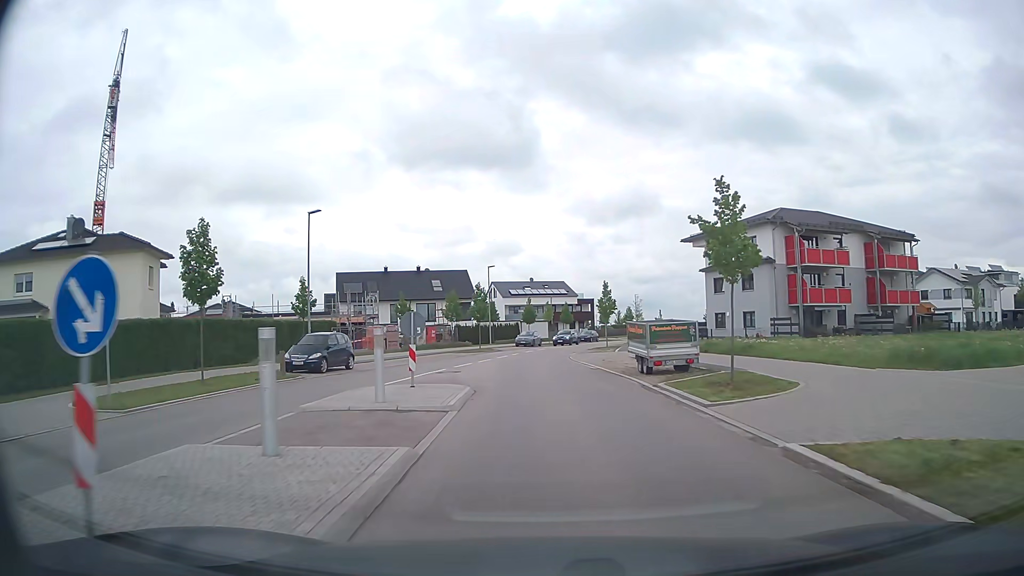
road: tertiary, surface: asphalt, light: Day
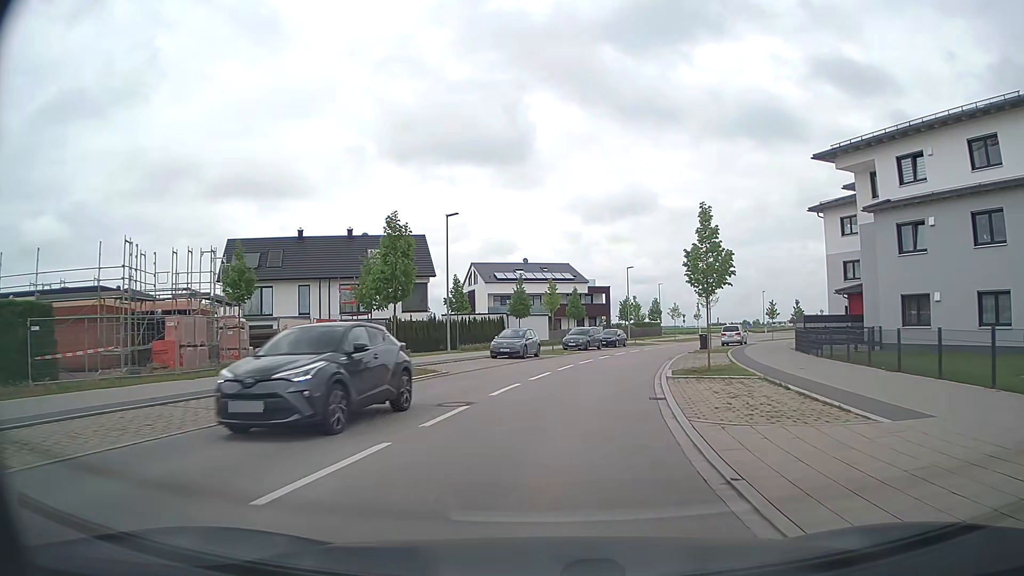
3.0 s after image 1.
(-0.4, +31.2) m; 0°
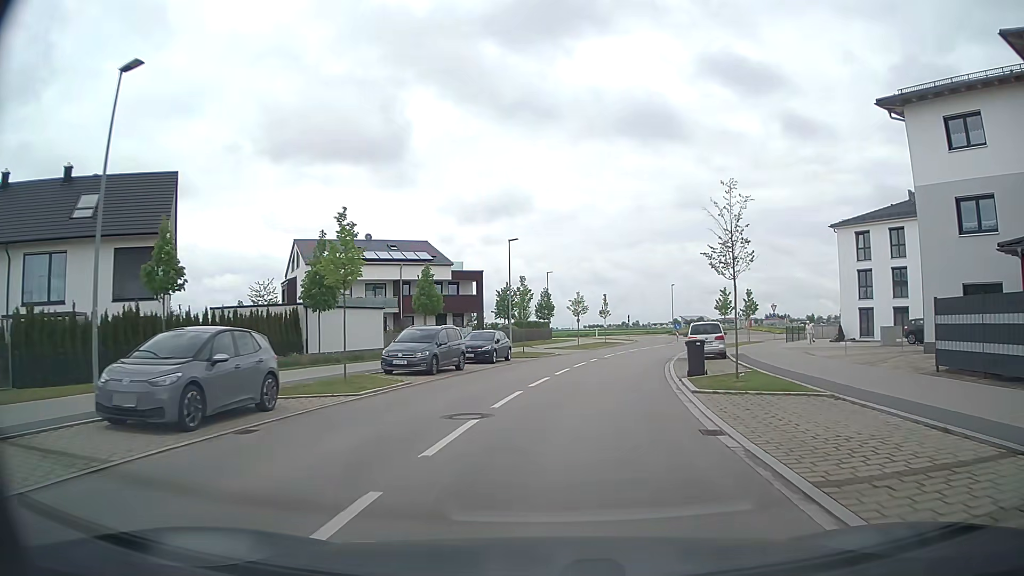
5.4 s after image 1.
(+2.1, +24.6) m; +11°
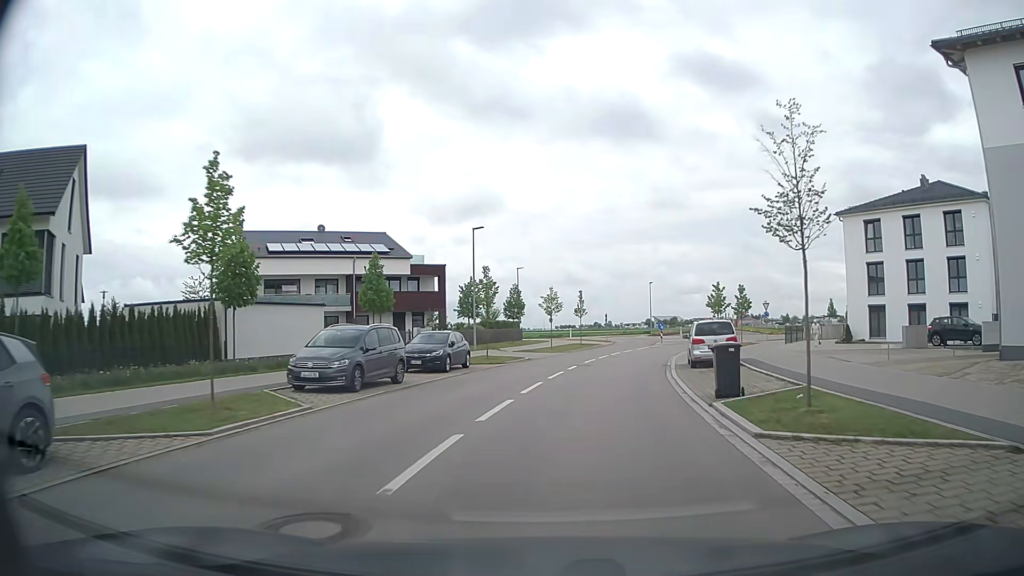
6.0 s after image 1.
(+0.1, +6.1) m; +2°
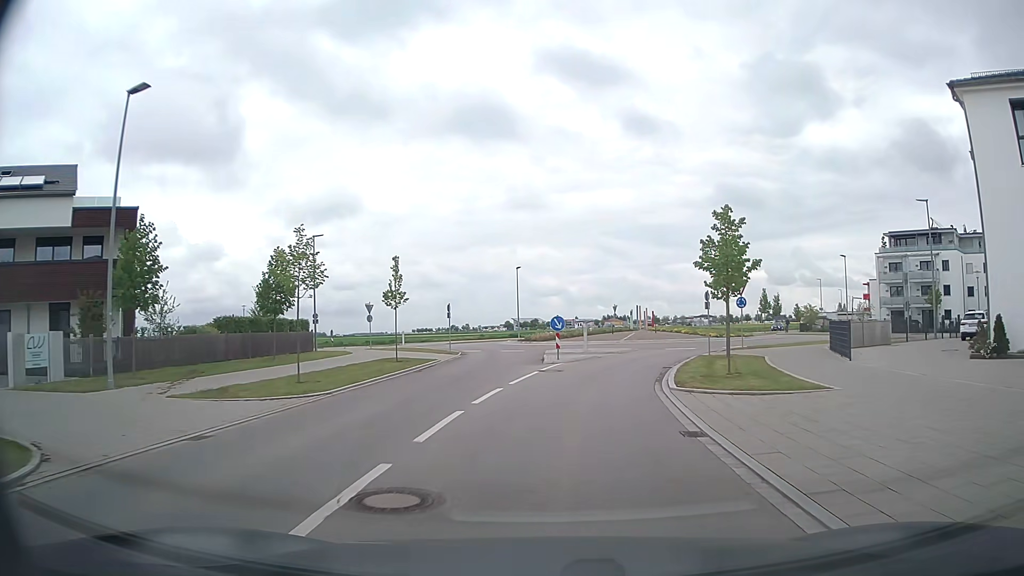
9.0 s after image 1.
(+3.0, +28.3) m; +12°
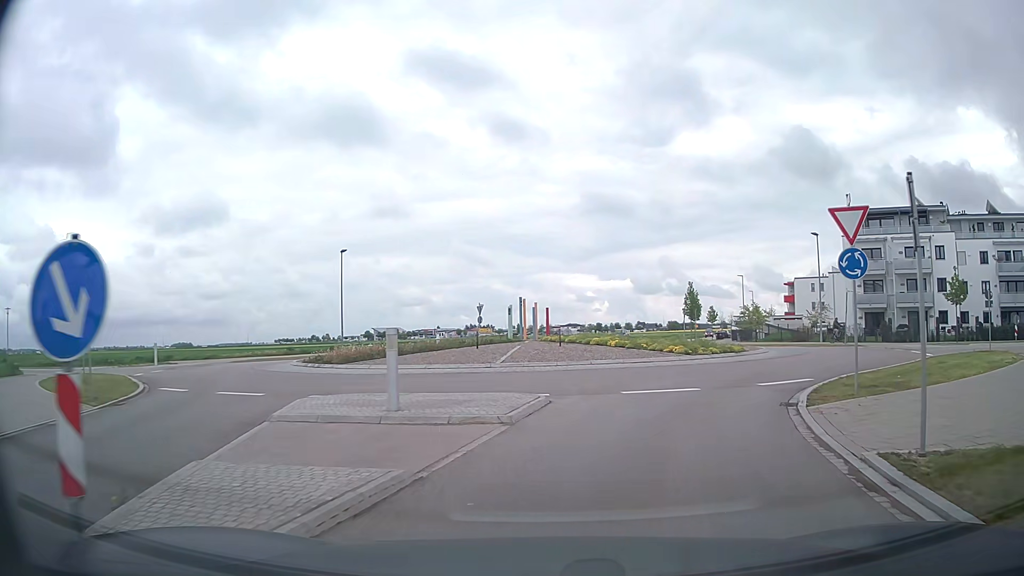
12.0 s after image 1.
(+1.8, +23.3) m; +11°
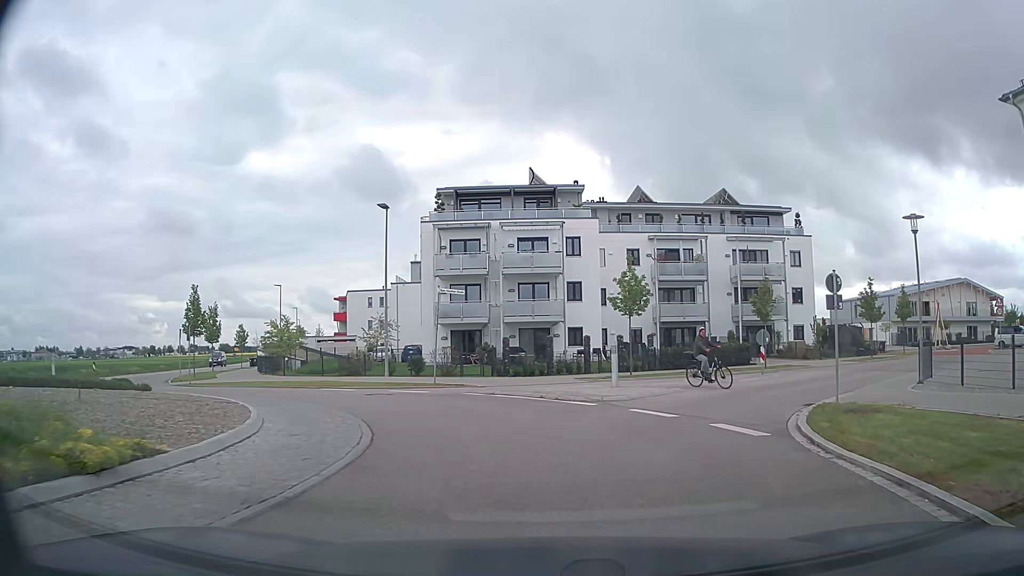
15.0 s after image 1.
(+6.0, +18.3) m; +38°
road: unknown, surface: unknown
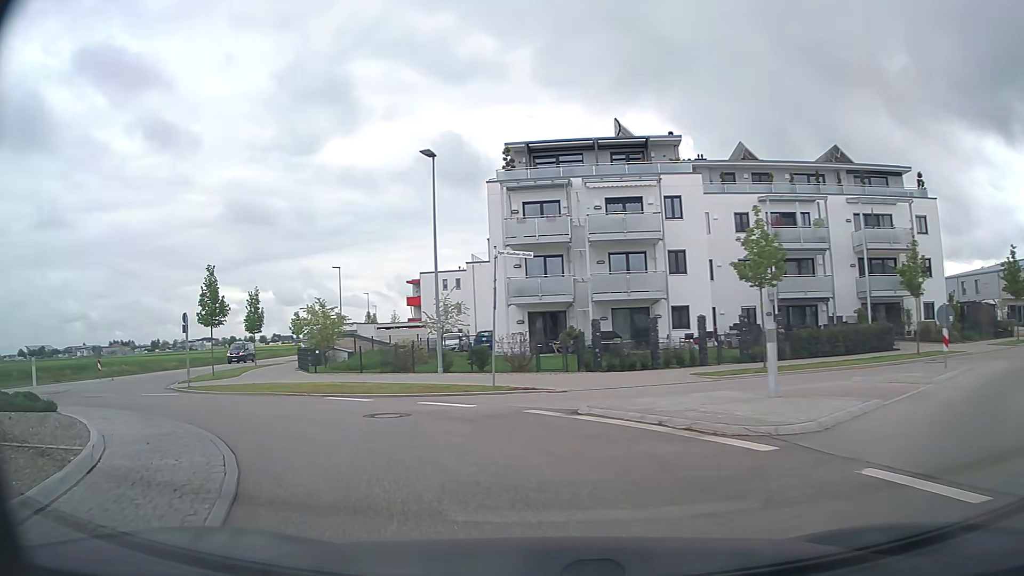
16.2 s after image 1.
(-0.1, +7.8) m; -8°
(-2, +10) (-9, +17) (-16, +24) (-21, +33) (-23, +43) (-25, +52) (-27, +62) (-28, +72) (-30, +82) (-32, +92) m
